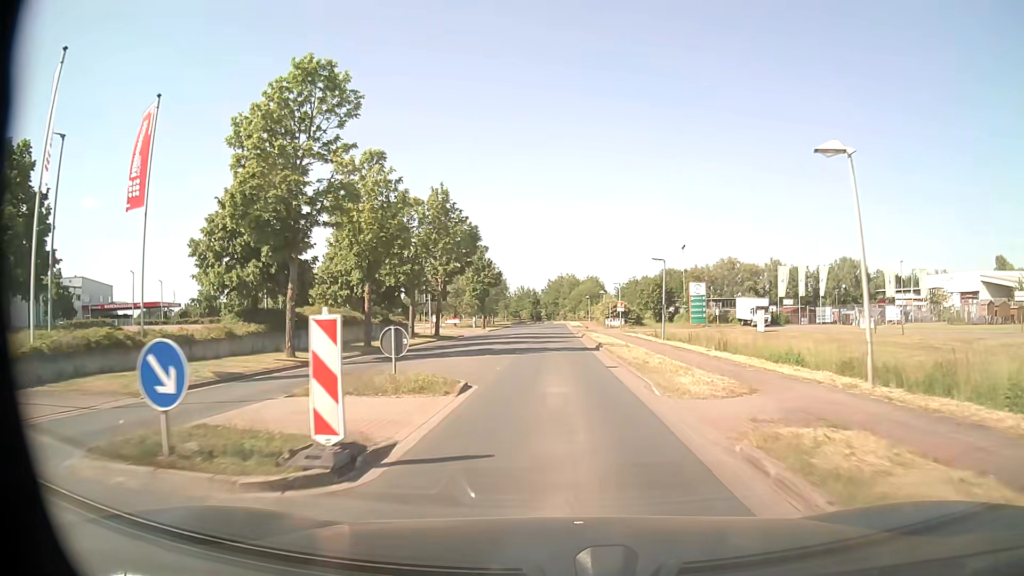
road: tertiary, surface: asphalt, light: Day
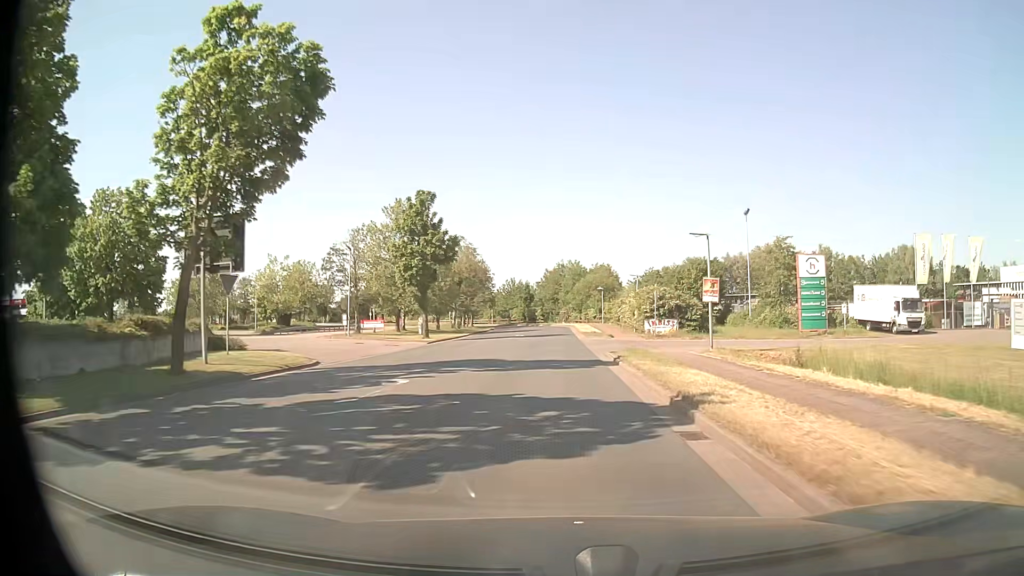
(-0.1, +37.4) m; 0°
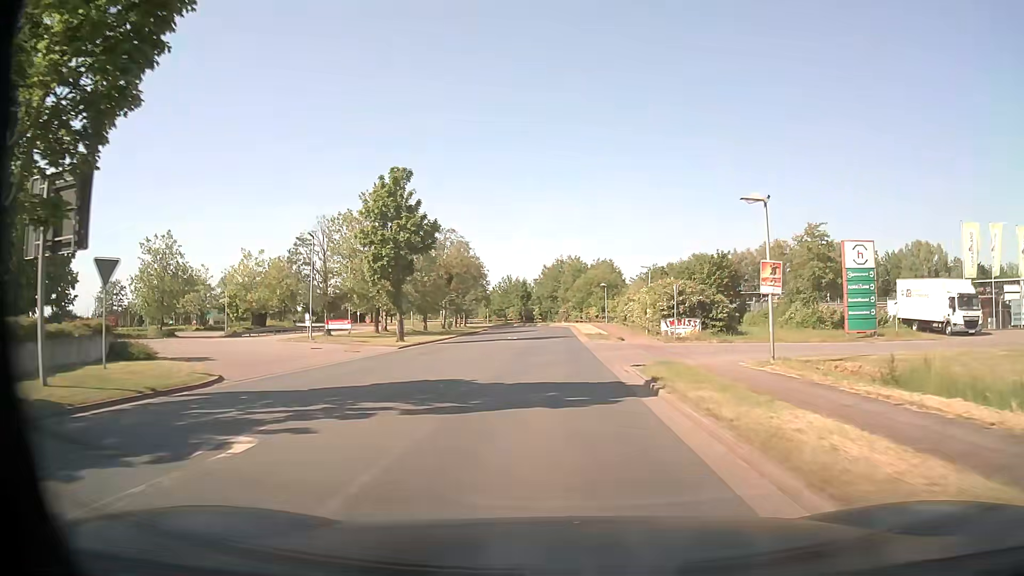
(0.0, +7.7) m; 0°
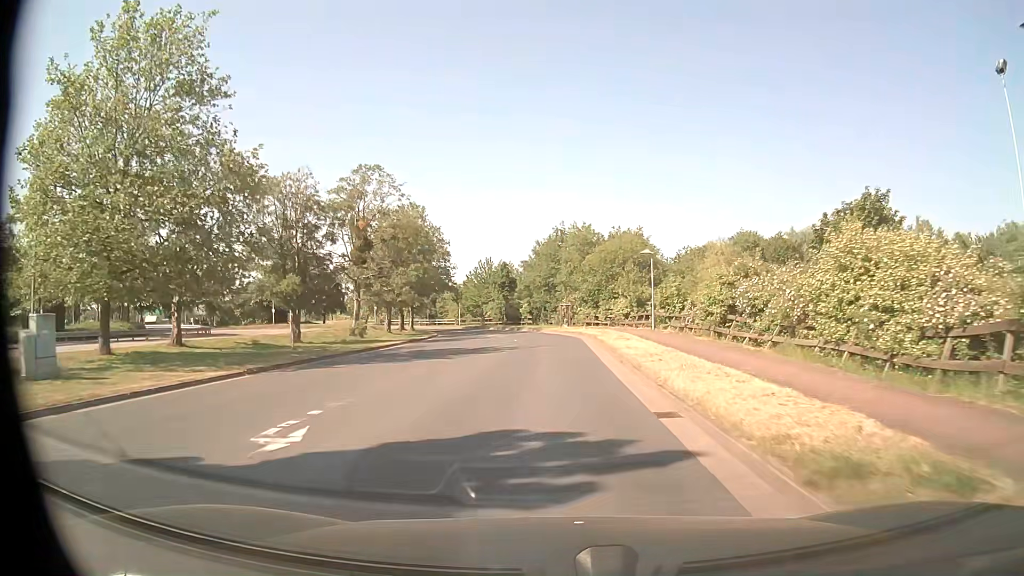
(-0.2, +38.7) m; 0°
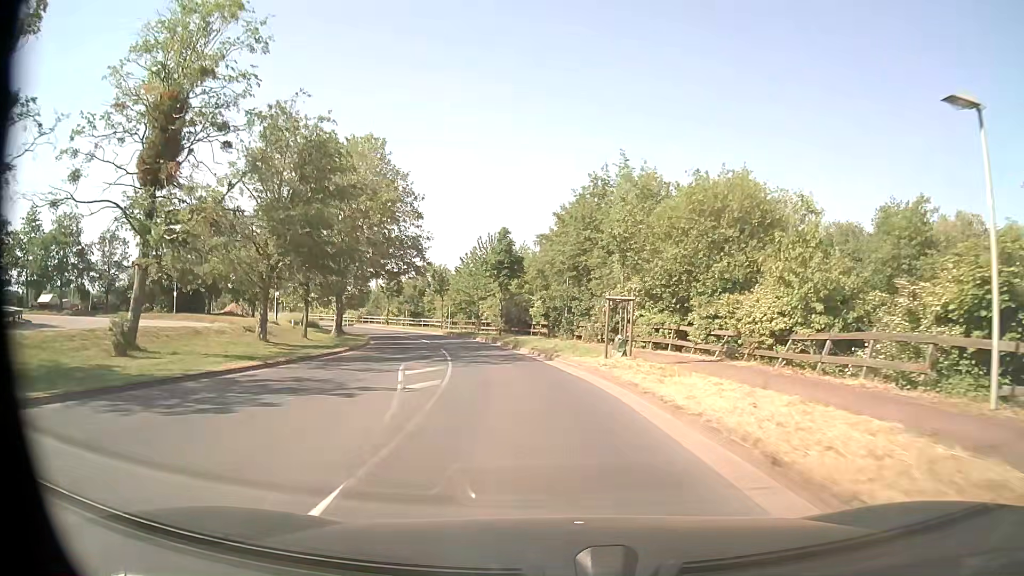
(-0.2, +30.2) m; -2°
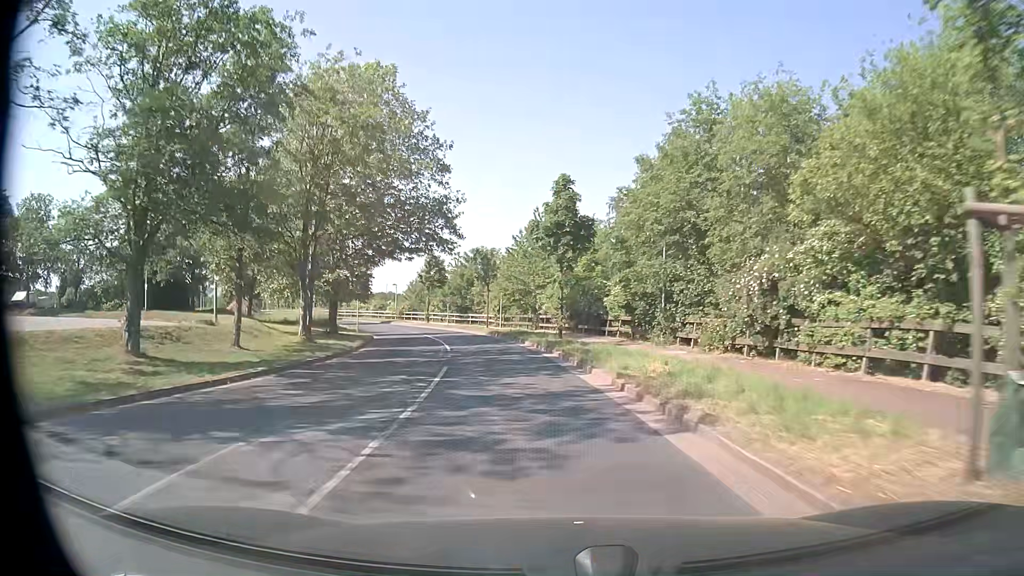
(-0.7, +14.9) m; -6°
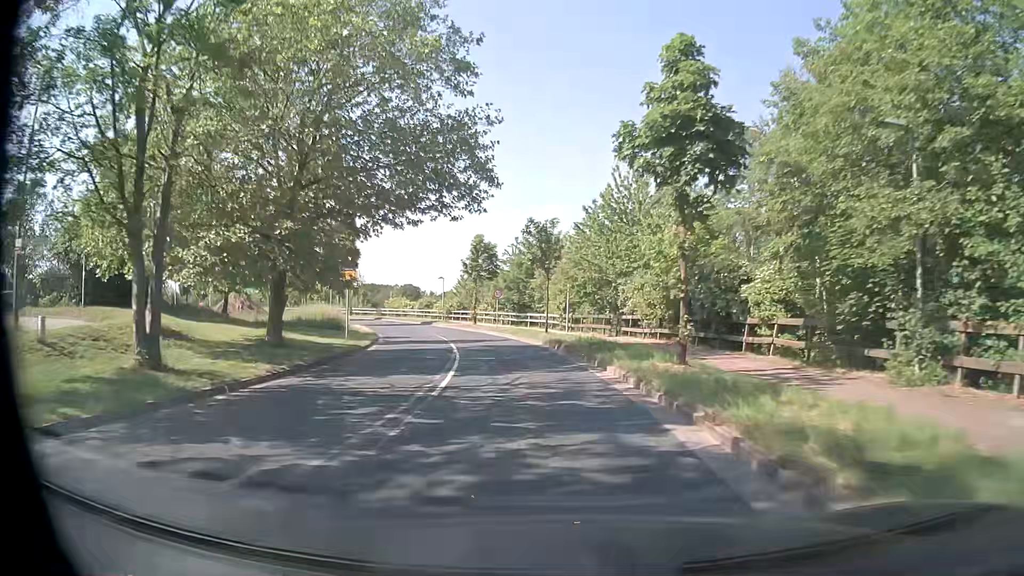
(-0.9, +14.9) m; -7°
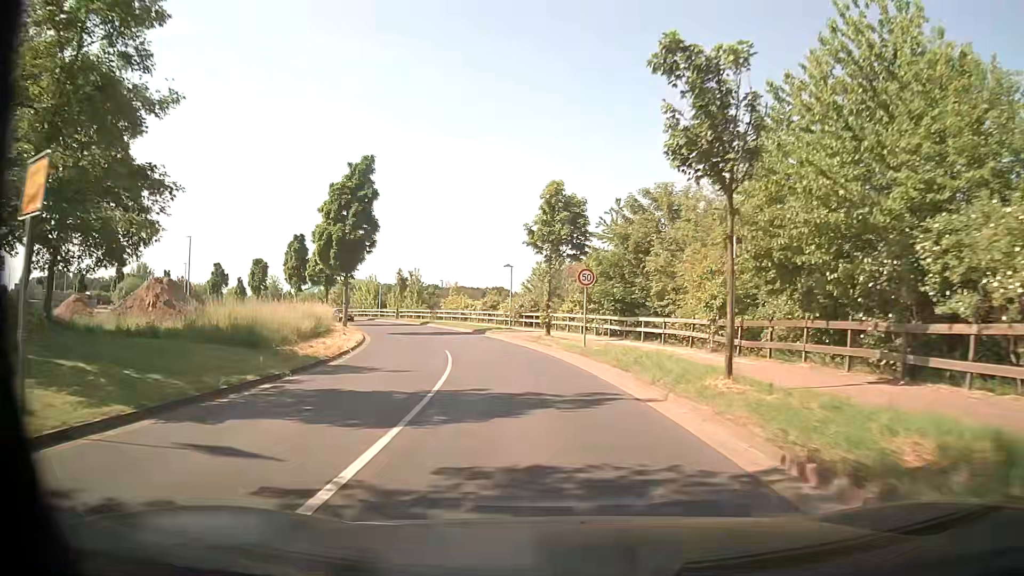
(-1.4, +22.6) m; -8°
(0, +10) (-1, +20) (-3, +30) (-5, +40) (-8, +49) (-12, +58) (-17, +67) (-22, +76) (-28, +84) (-35, +91) m
